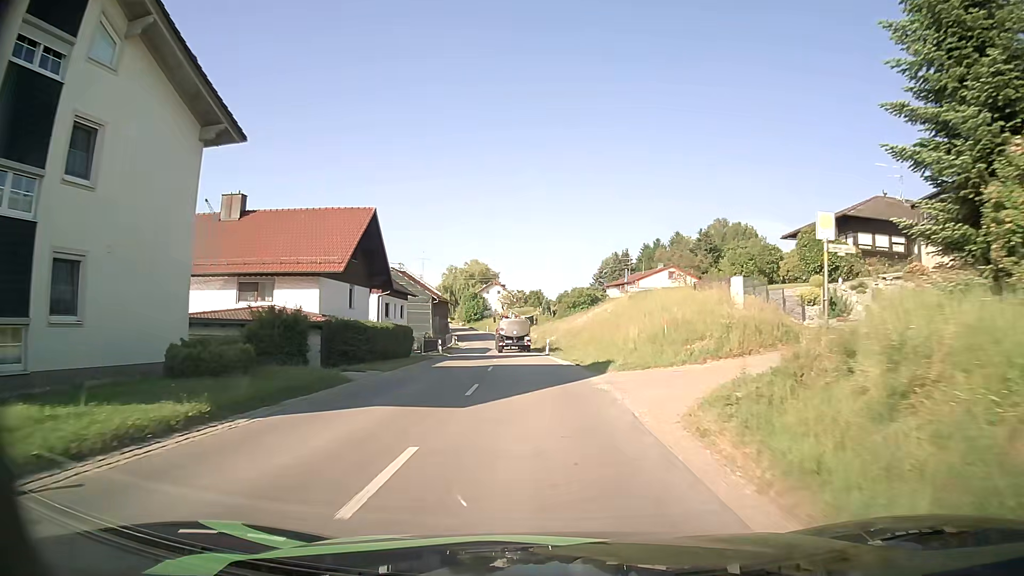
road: secondary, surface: asphalt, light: Day
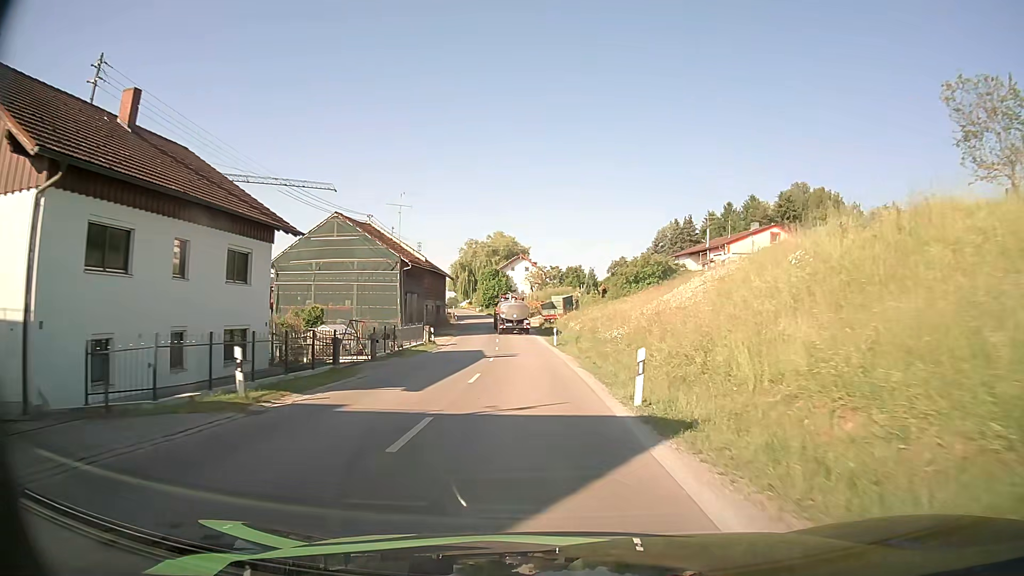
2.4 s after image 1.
(-0.8, +33.9) m; -3°
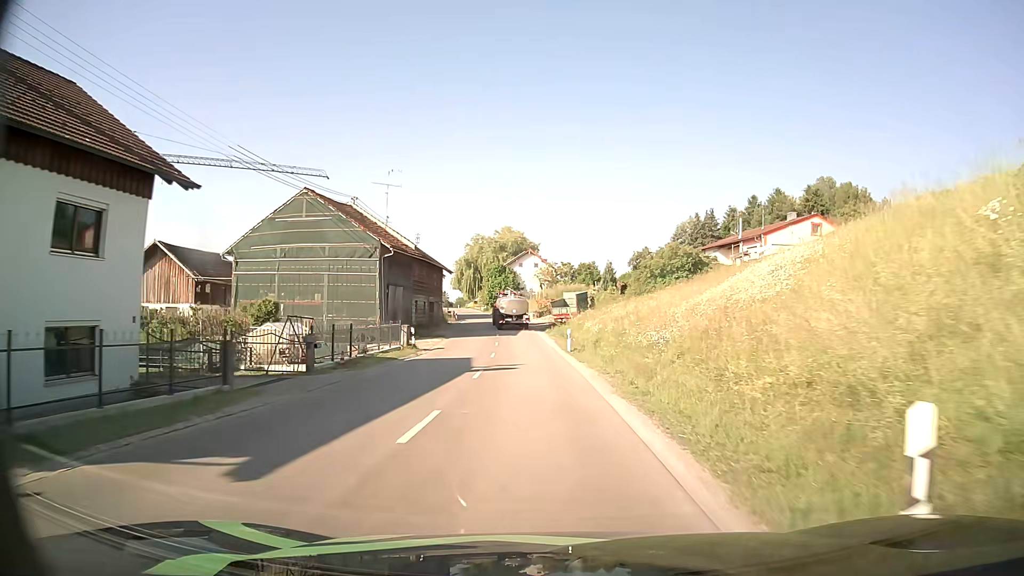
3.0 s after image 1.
(-0.1, +8.8) m; -1°
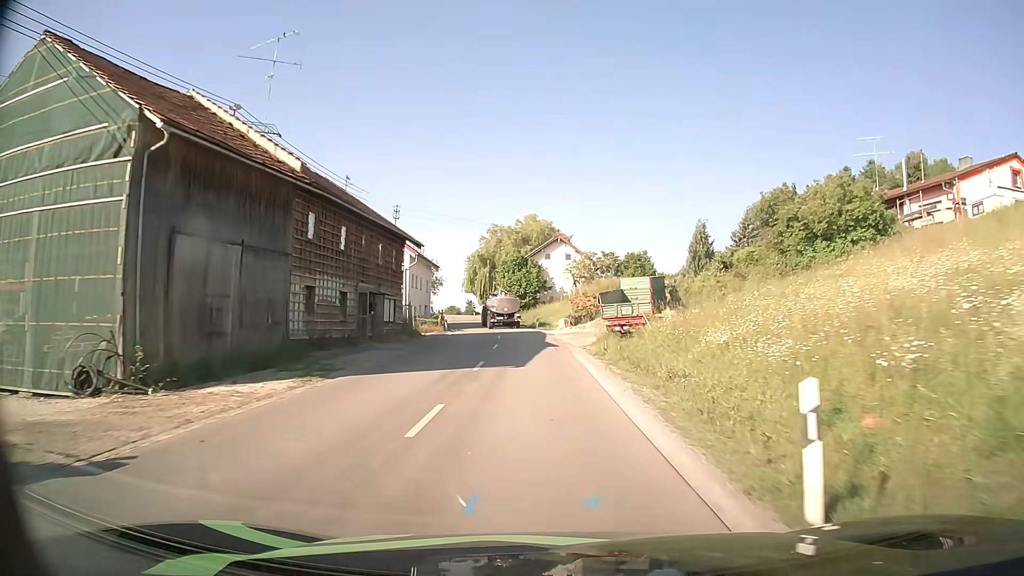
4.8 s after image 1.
(-0.5, +27.2) m; -2°
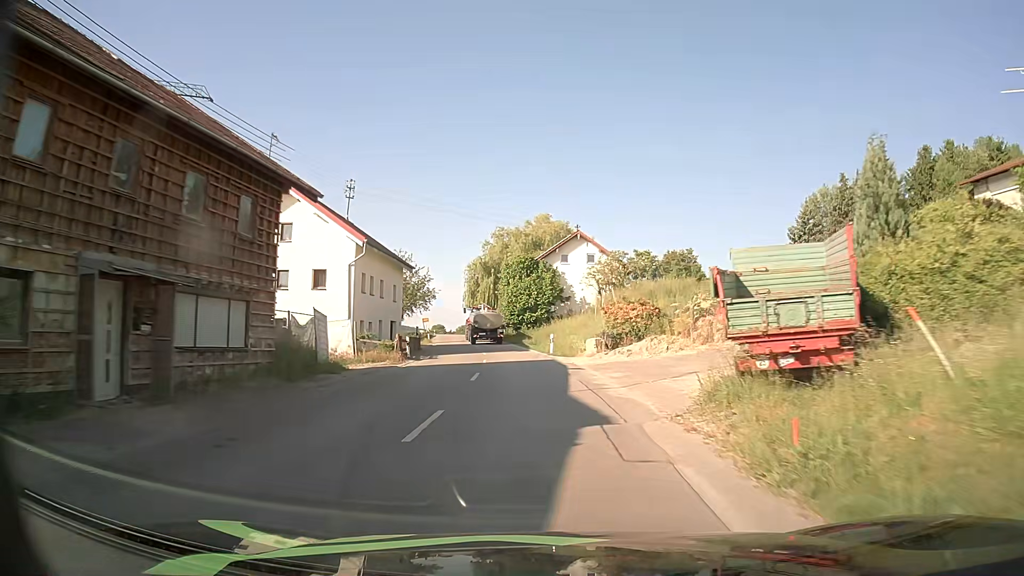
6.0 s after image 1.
(-0.2, +18.2) m; -1°
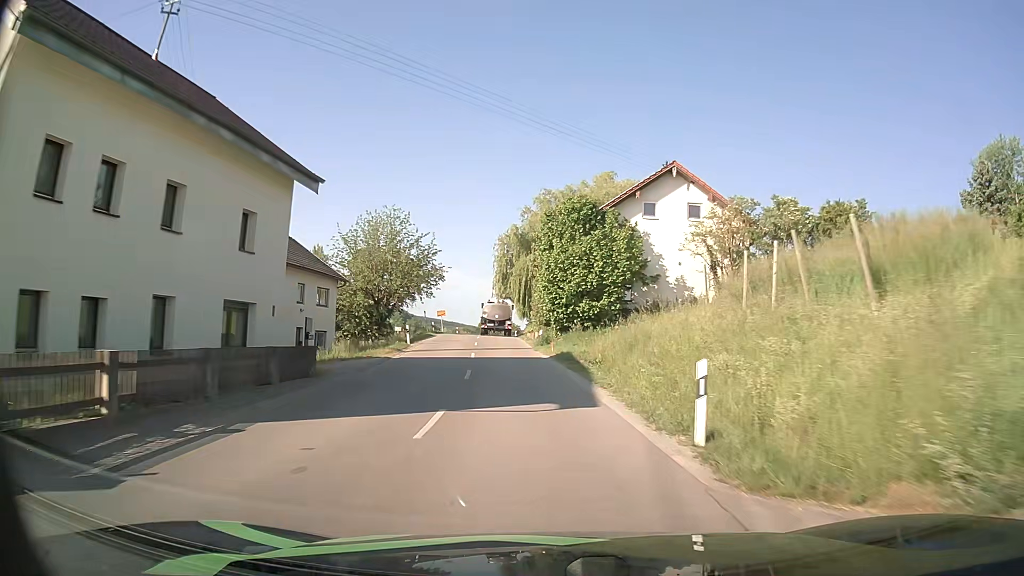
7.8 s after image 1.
(-1.0, +27.0) m; -4°
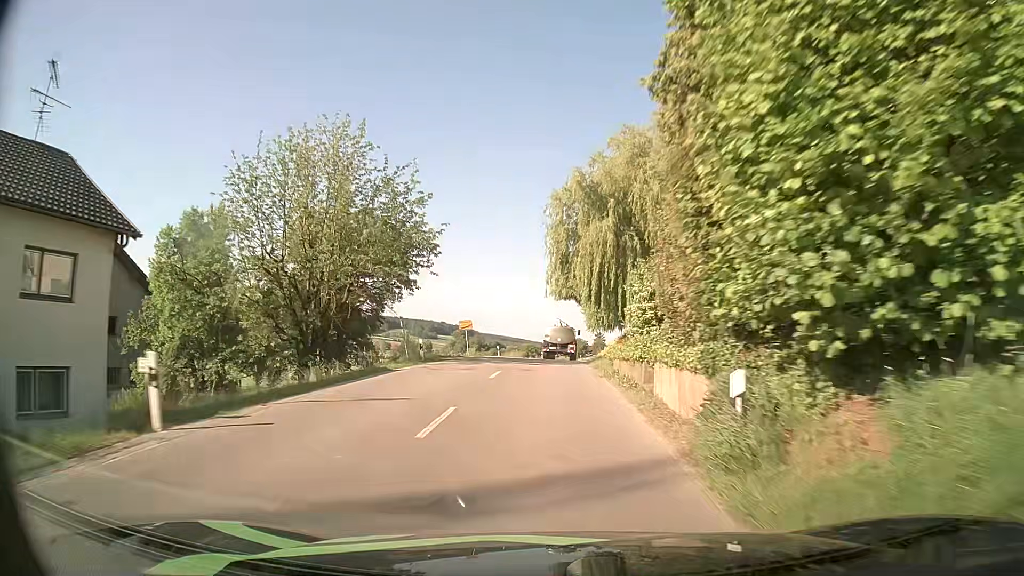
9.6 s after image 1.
(-1.3, +27.6) m; -6°
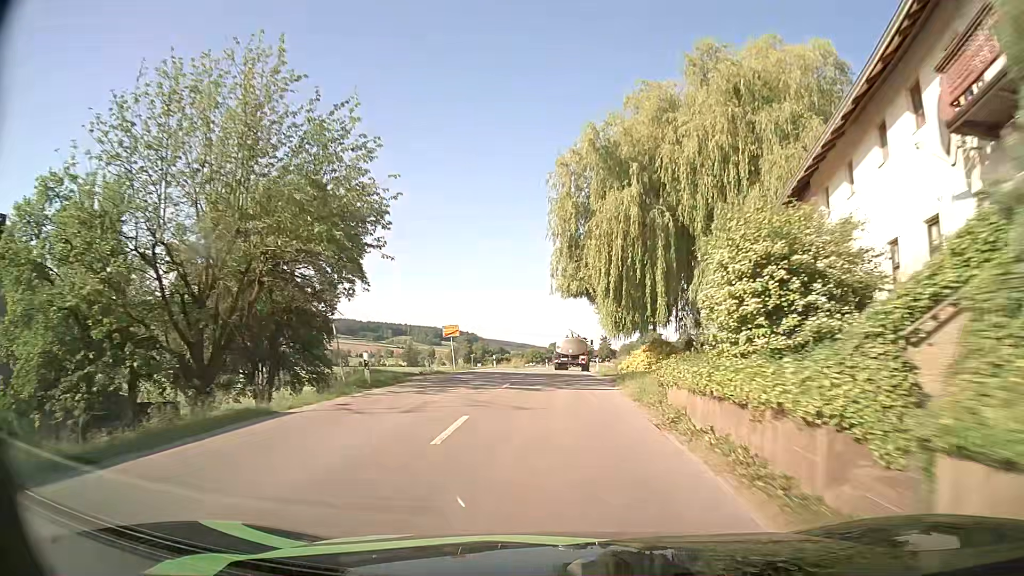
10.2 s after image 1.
(-0.1, +9.1) m; -2°
(0, +10) (0, +20) (+1, +30) (+1, +40) (+2, +50) (+3, +60) (+4, +70) (+6, +80) (+7, +90) (+9, +99) m
